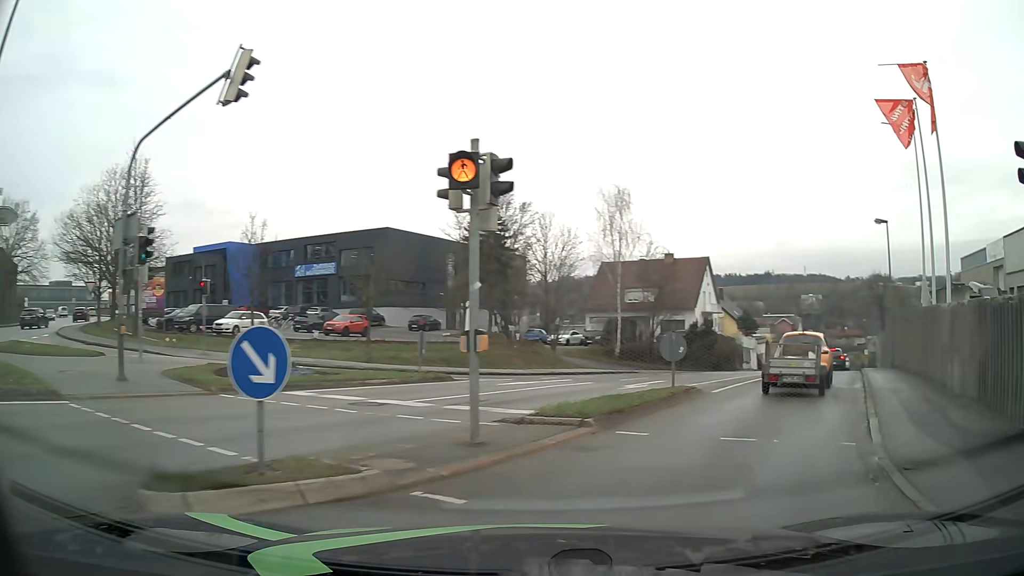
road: tertiary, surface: asphalt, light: Day
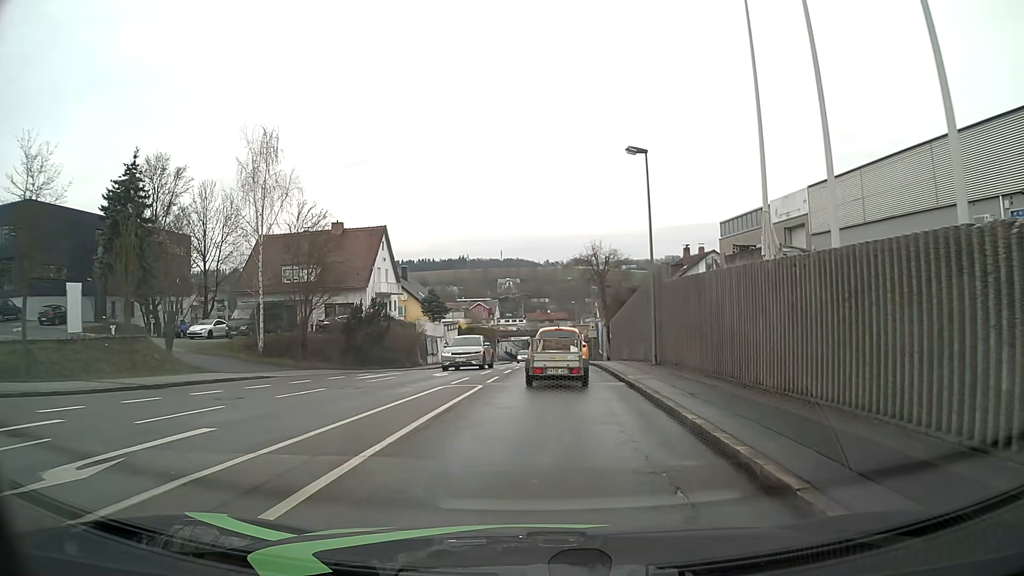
(+3.9, +12.2) m; +26°
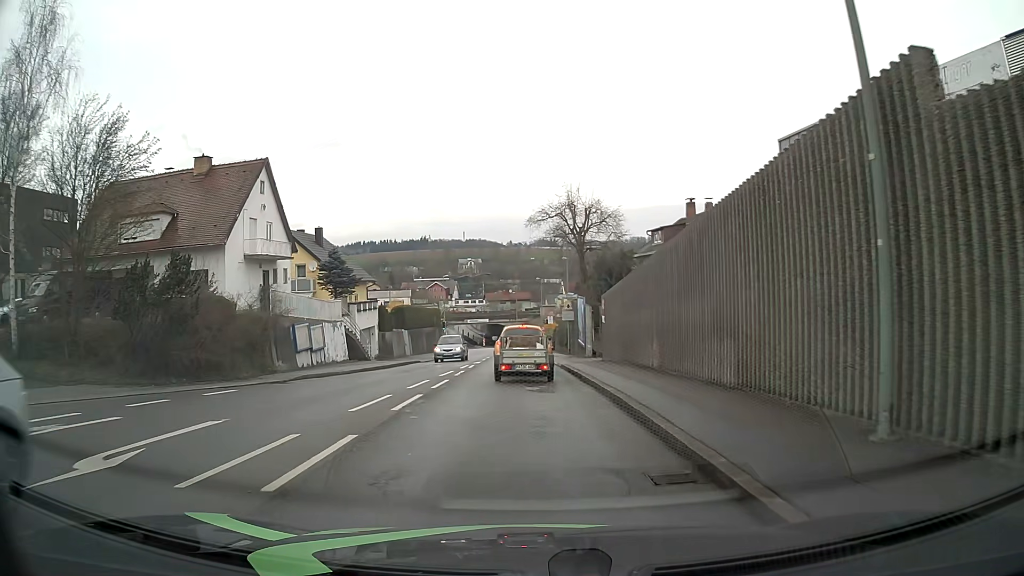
(+0.7, +18.8) m; +3°
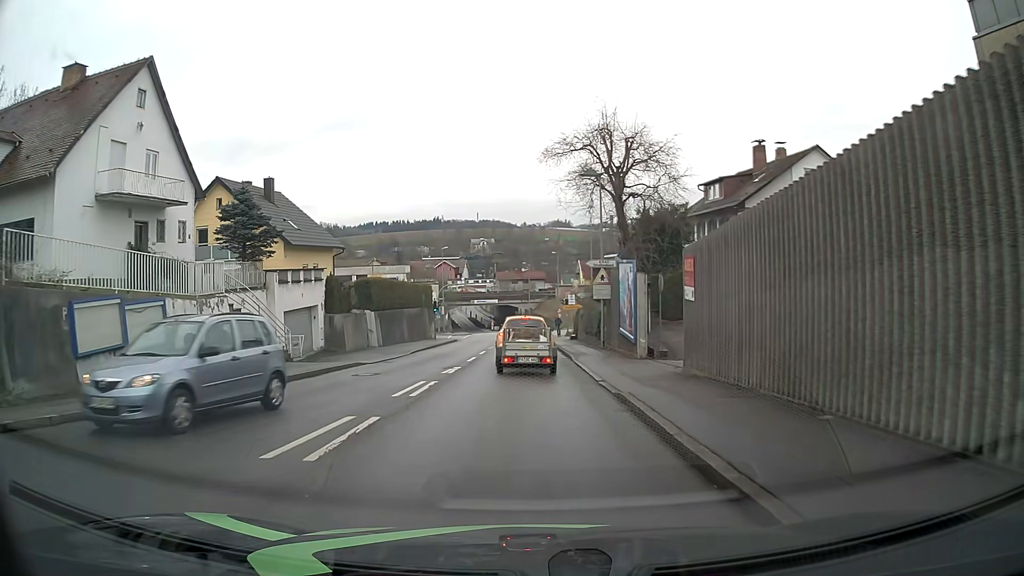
(-0.1, +14.7) m; -1°
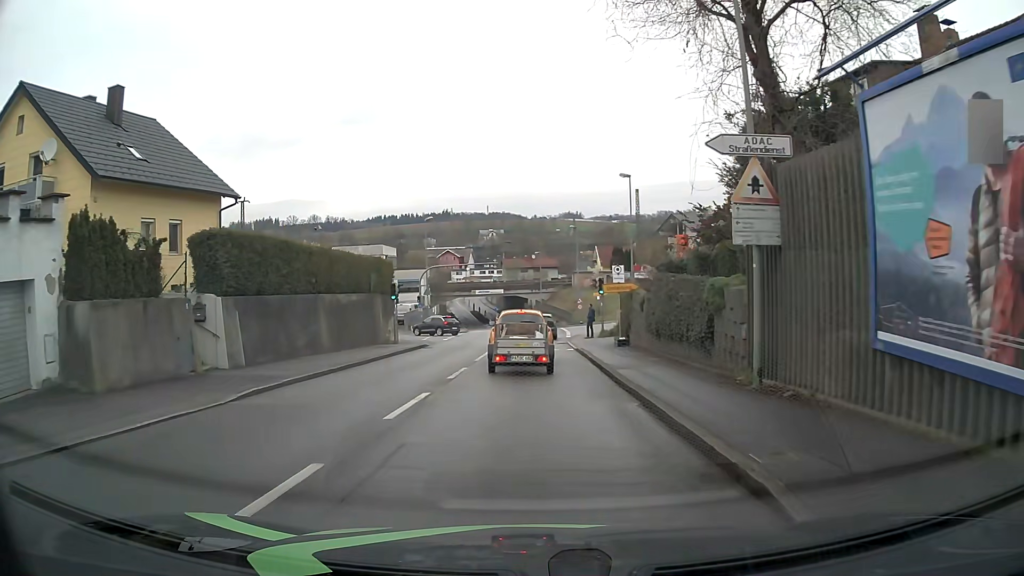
(-0.1, +20.1) m; -1°
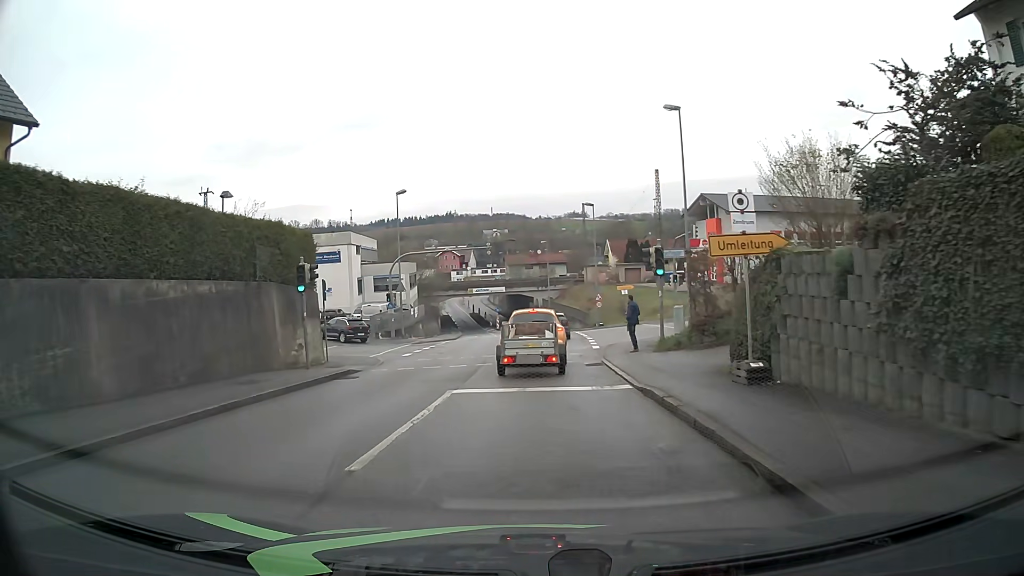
(-0.1, +14.7) m; -1°
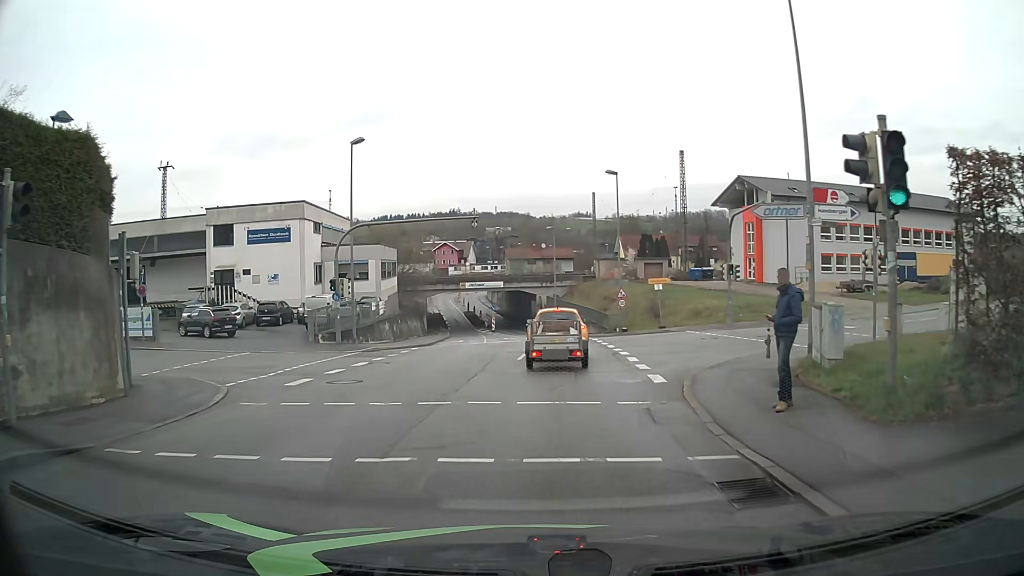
(+0.1, +13.2) m; 0°
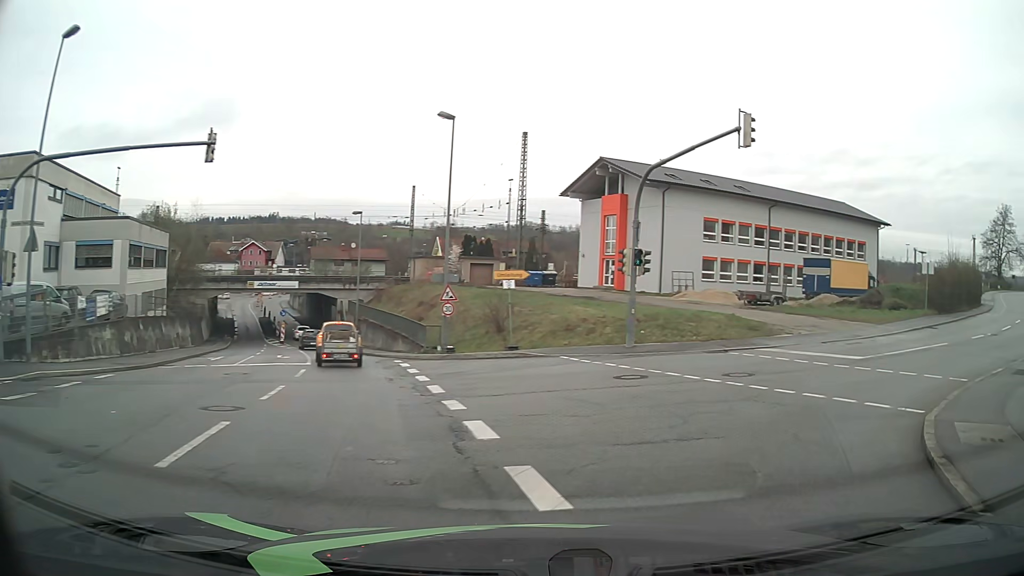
(+0.8, +14.4) m; +17°
(+3, +9) (+10, +16) (+18, +22) (+26, +29) (+33, +35) (+40, +43) (+47, +50) (+53, +58) (+59, +65) (+66, +73) m
